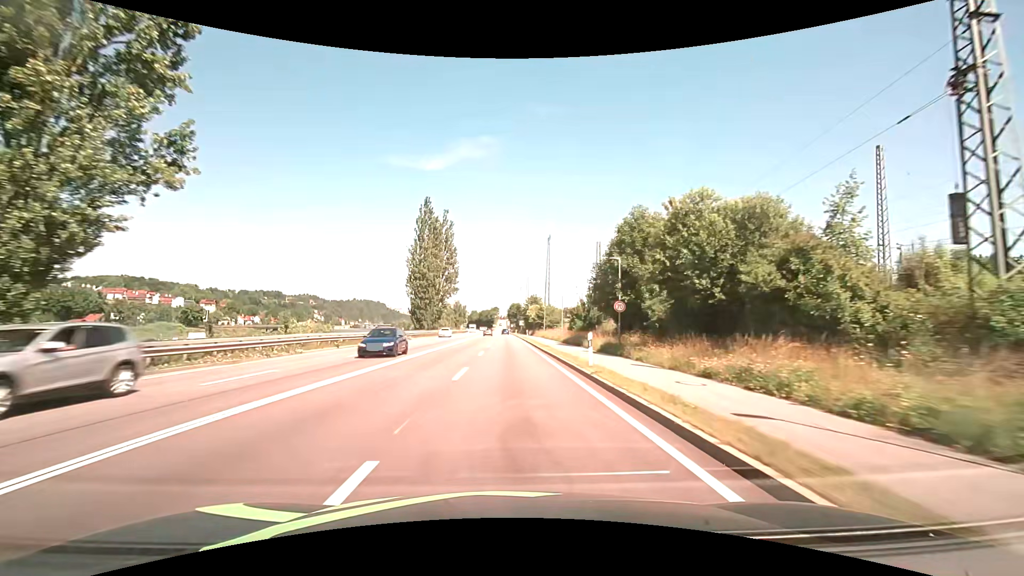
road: primary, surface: asphalt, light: Day
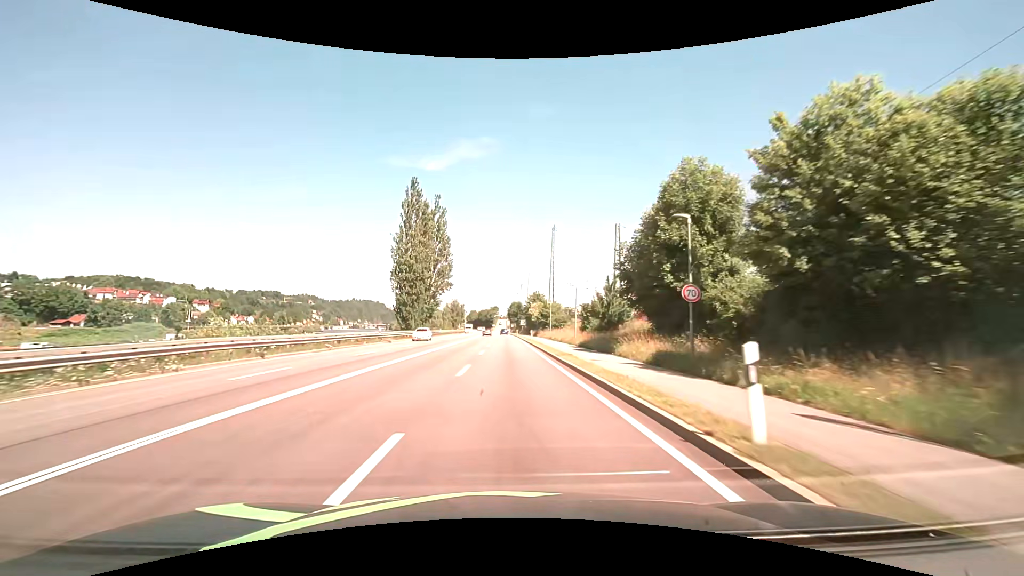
(0.0, +10.8) m; 0°
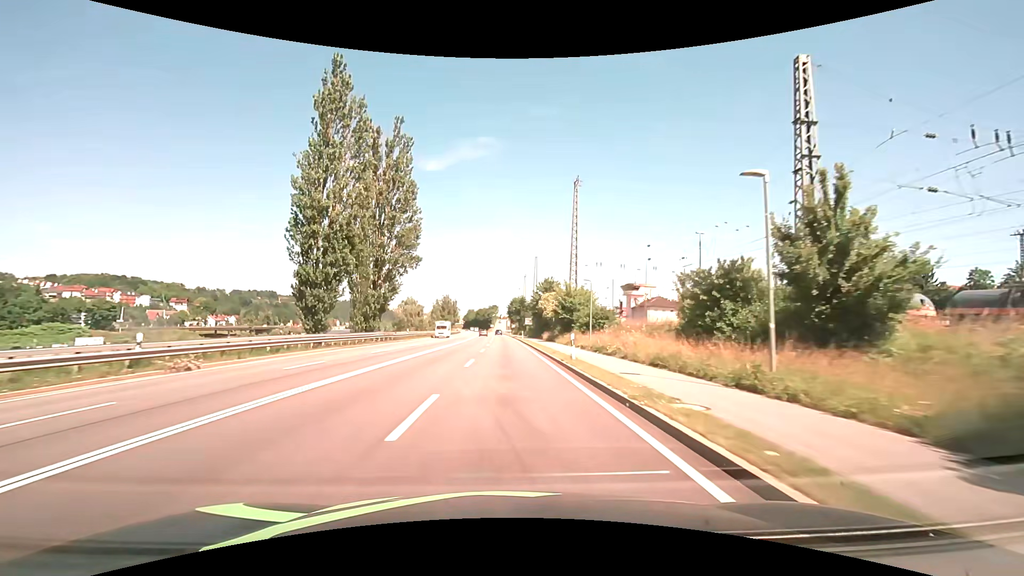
(-0.1, +32.3) m; 0°
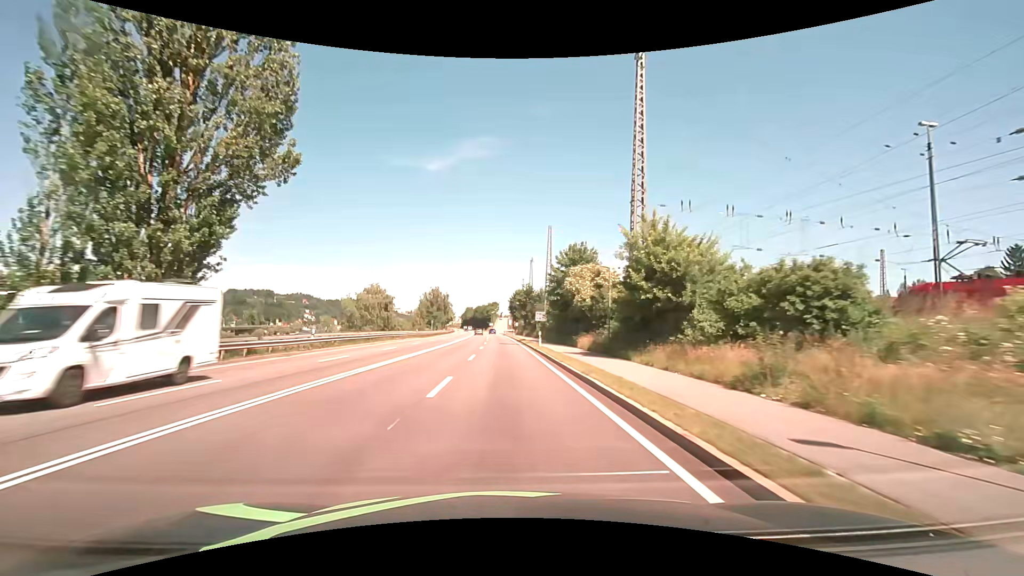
(0.0, +32.3) m; 0°
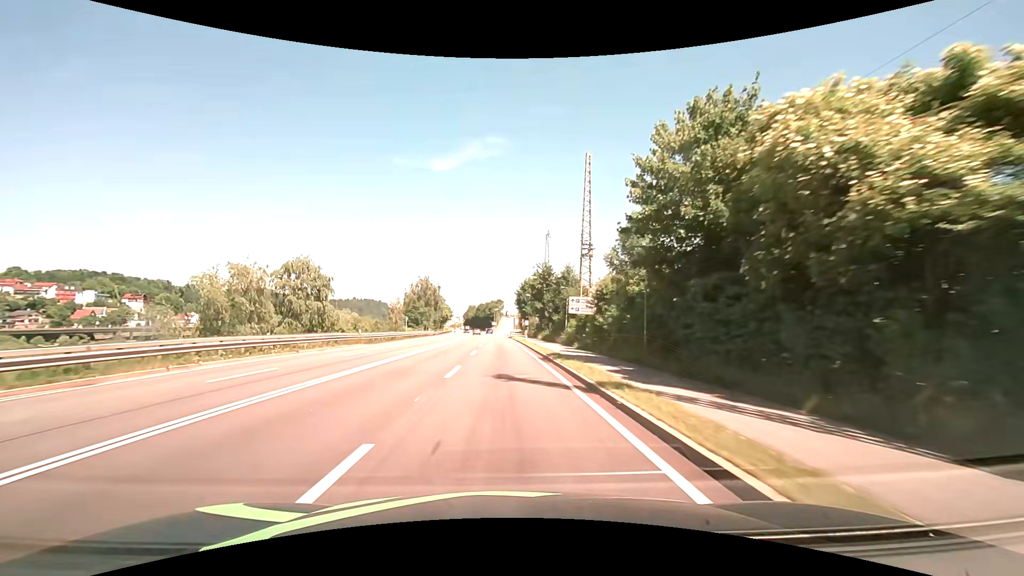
(-0.1, +32.3) m; -1°
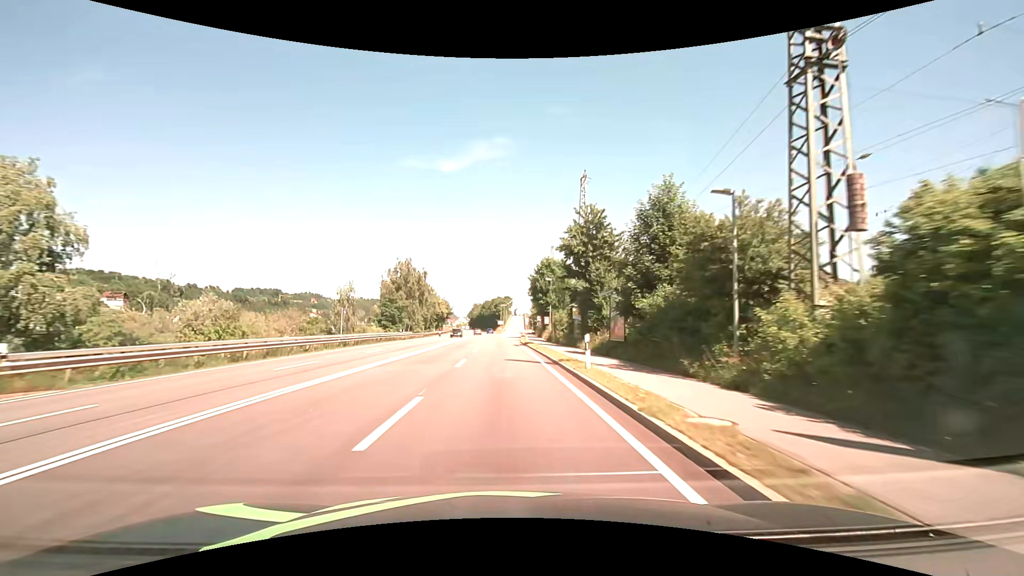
(-0.3, +32.3) m; -1°
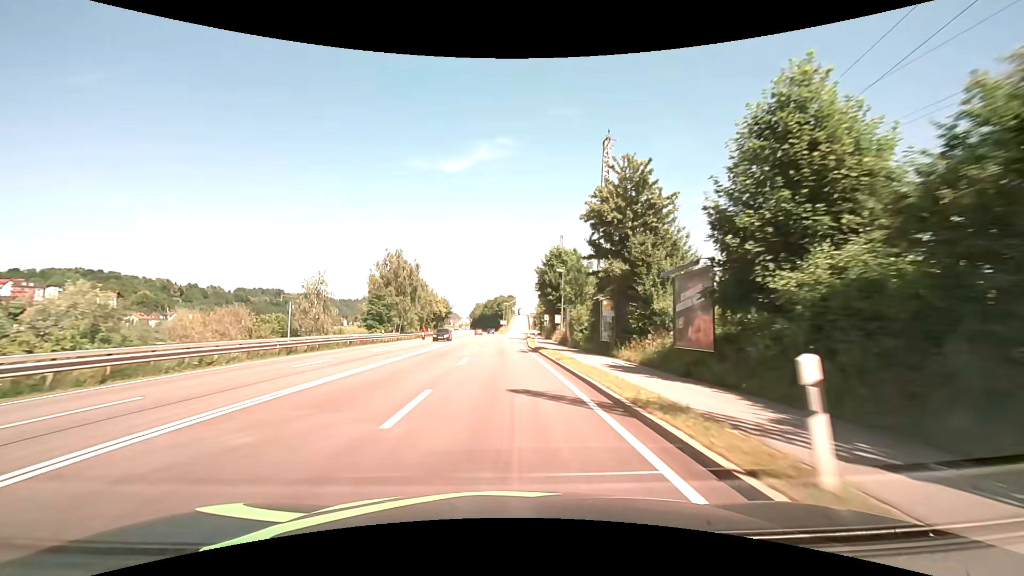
(0.0, +10.8) m; 0°
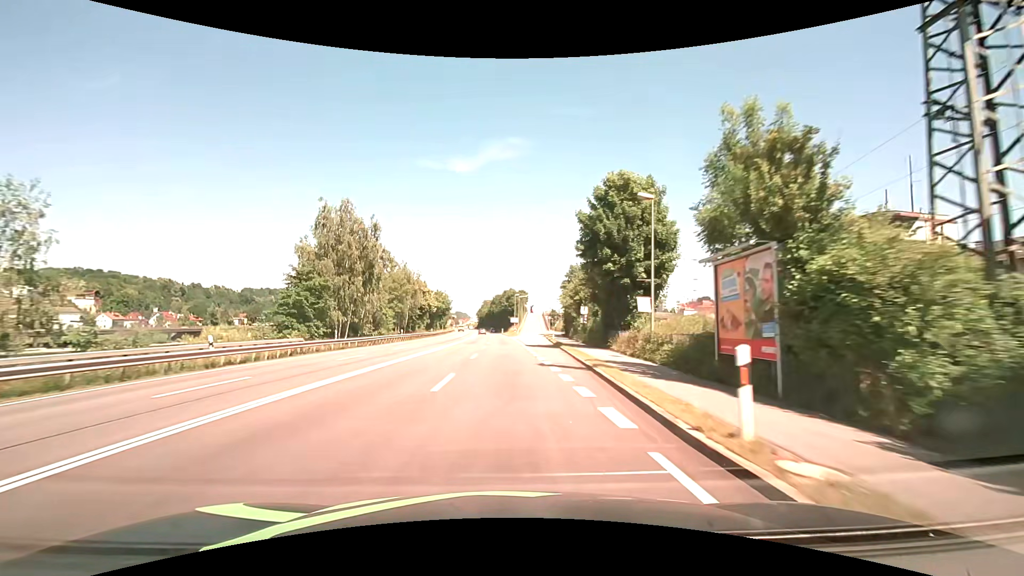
(-0.3, +32.2) m; -1°
(0, +10) (0, +20) (0, +30) (0, +40) (-1, +50) (-1, +60) (-1, +70) (-1, +80) (-2, +90) (-2, +100) m
